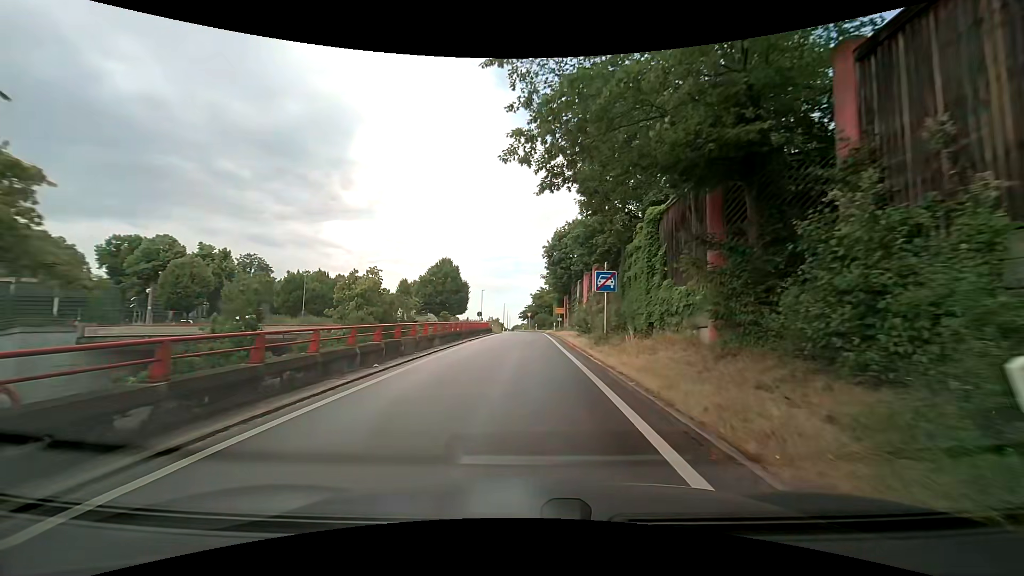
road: trunk_link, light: Day
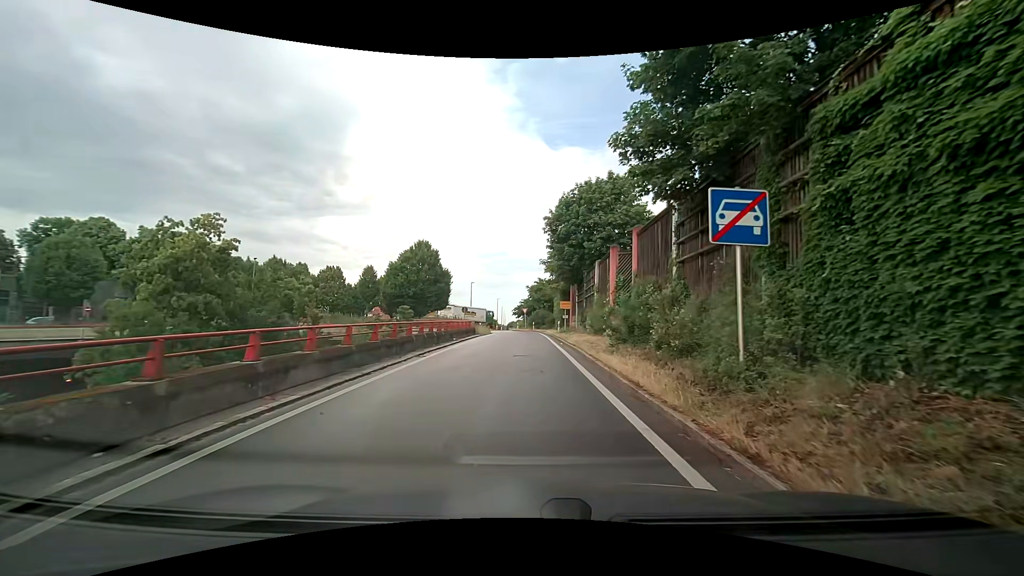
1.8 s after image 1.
(0.0, +12.7) m; +1°
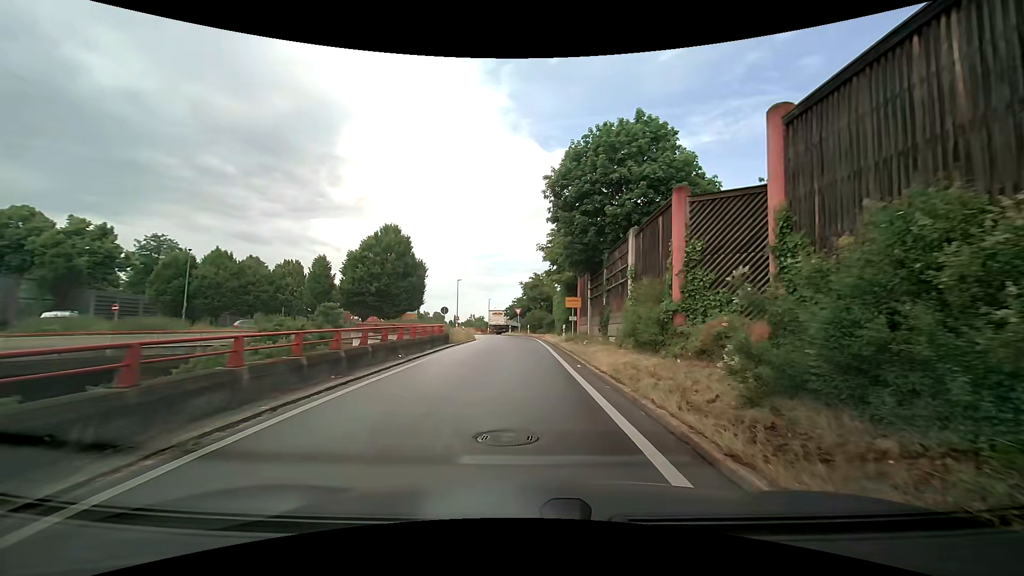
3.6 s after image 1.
(0.0, +10.9) m; -1°
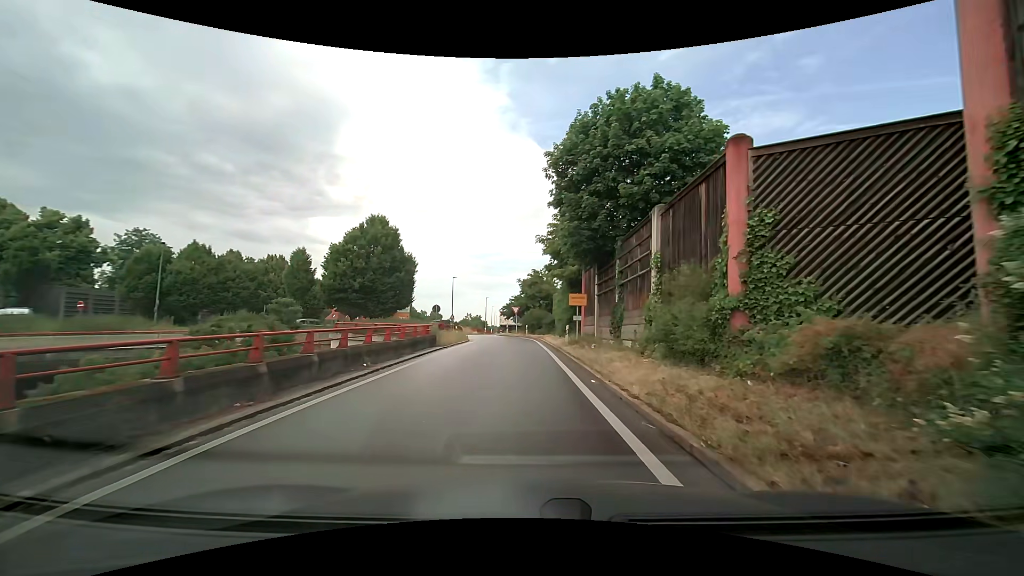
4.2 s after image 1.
(0.0, +3.5) m; +1°
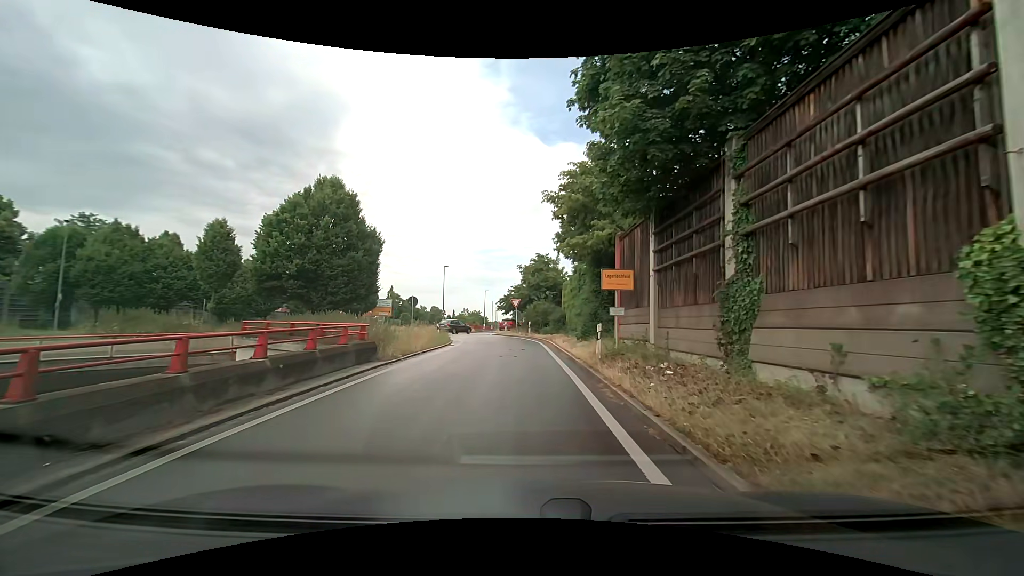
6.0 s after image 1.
(0.0, +10.5) m; 0°
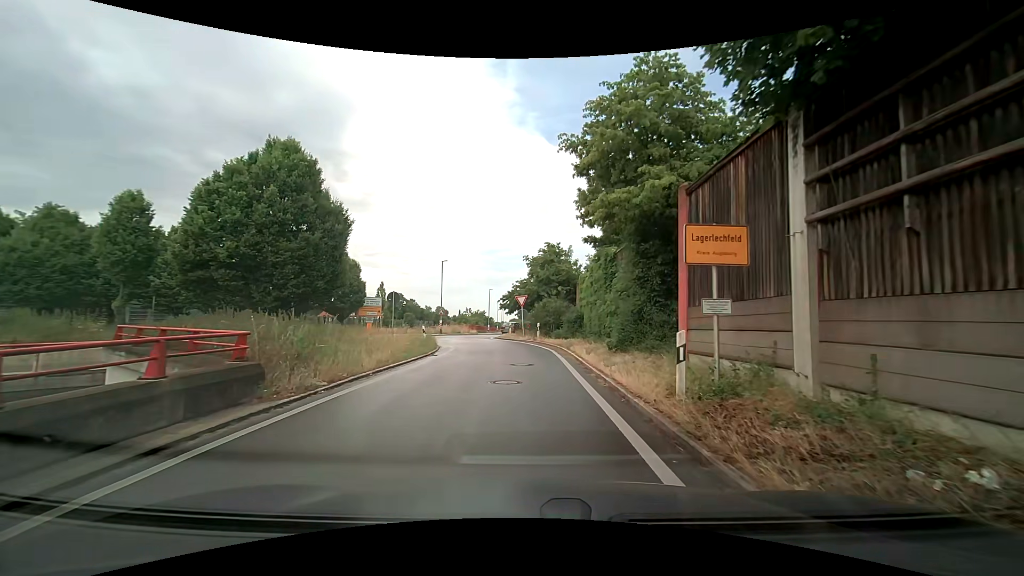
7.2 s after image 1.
(-0.2, +7.0) m; -2°
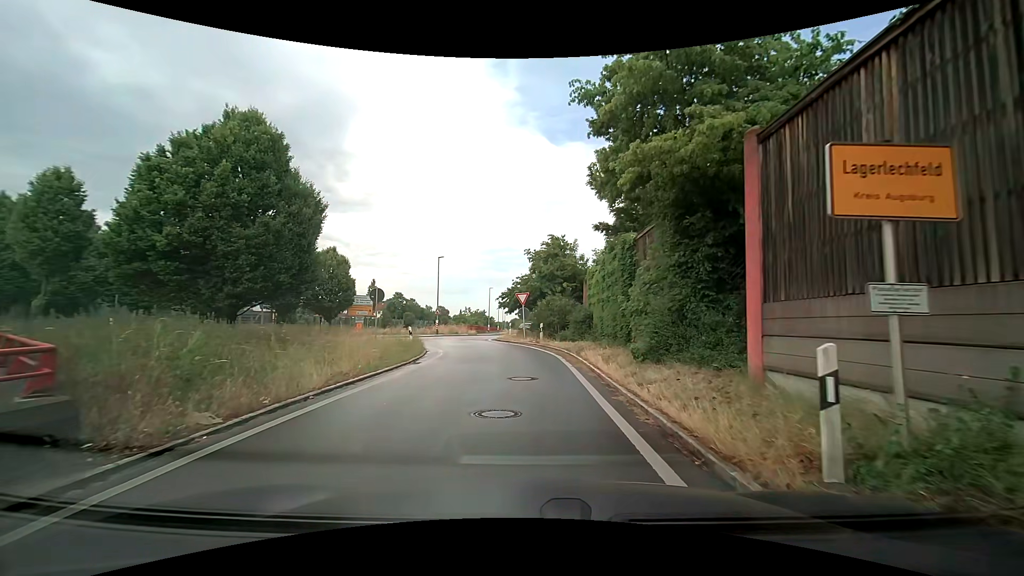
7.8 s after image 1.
(0.0, +3.5) m; 0°
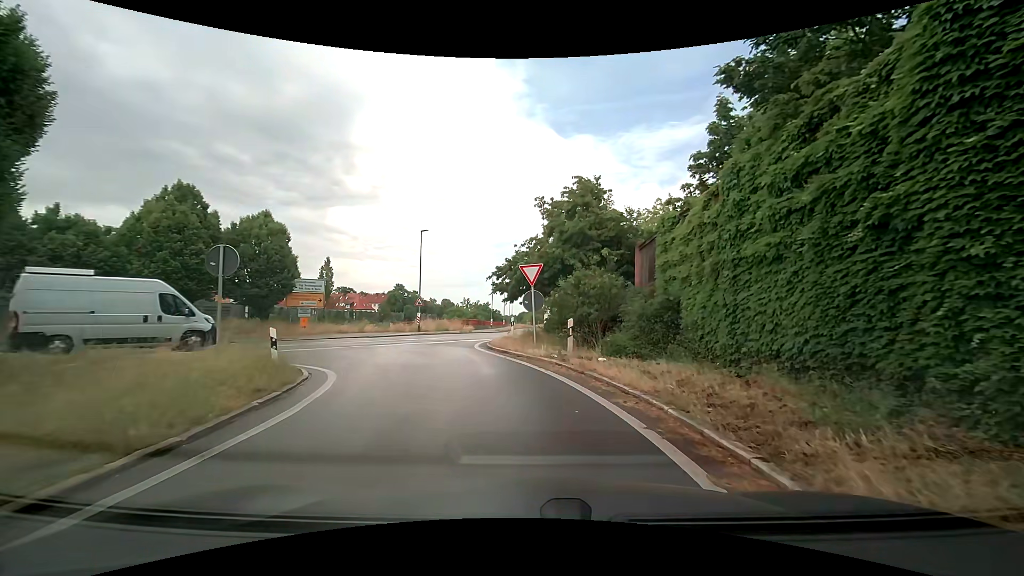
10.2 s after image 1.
(-0.1, +13.4) m; -1°
